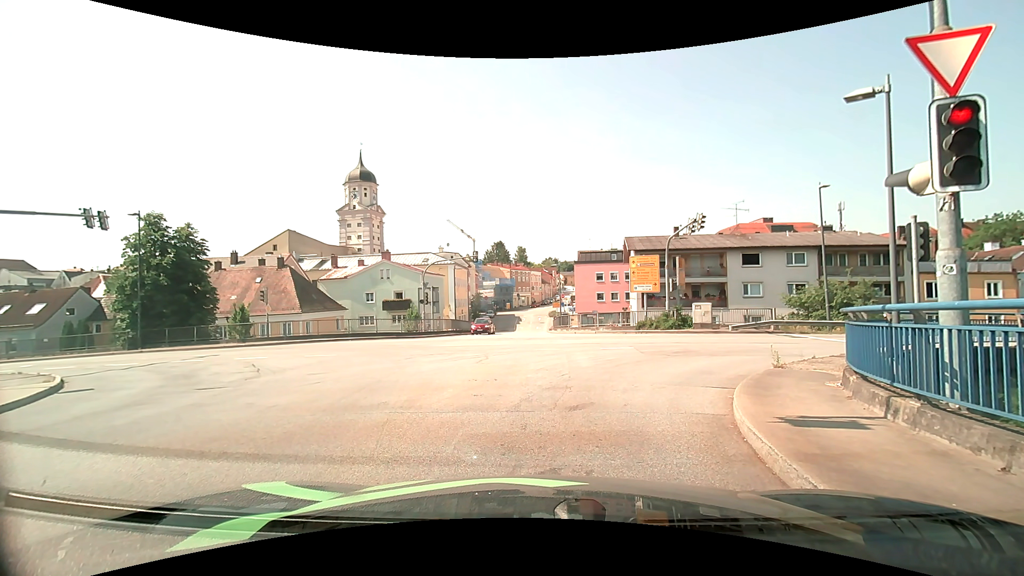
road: secondary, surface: asphalt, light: Day
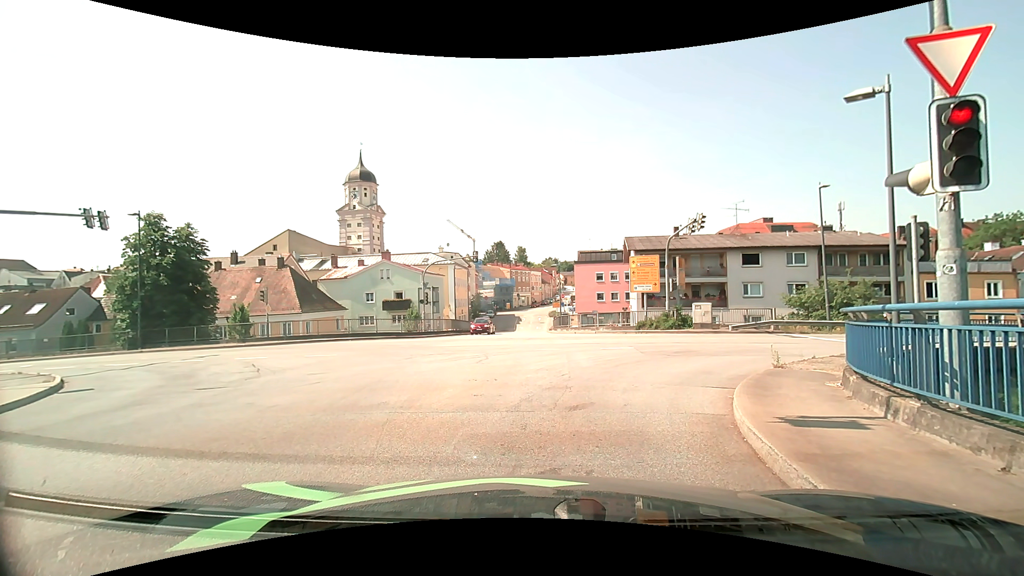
(0.0, 0.0) m; 0°
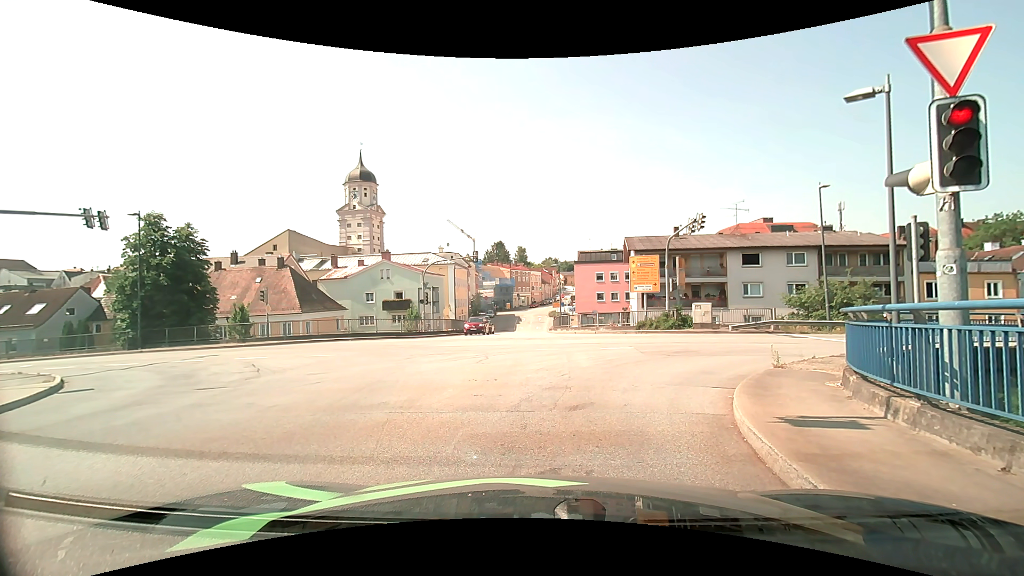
(0.0, 0.0) m; 0°
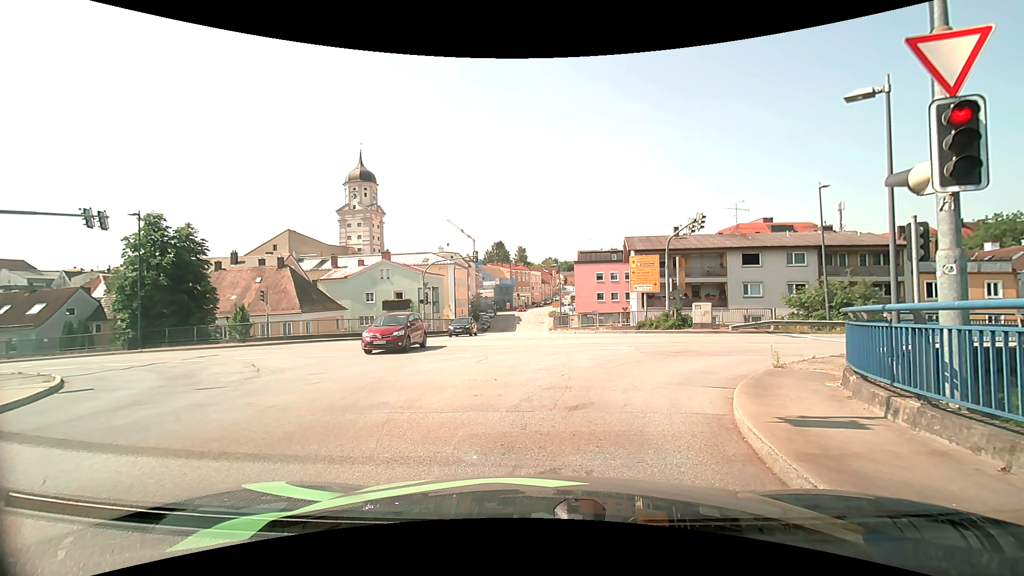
(0.0, 0.0) m; 0°
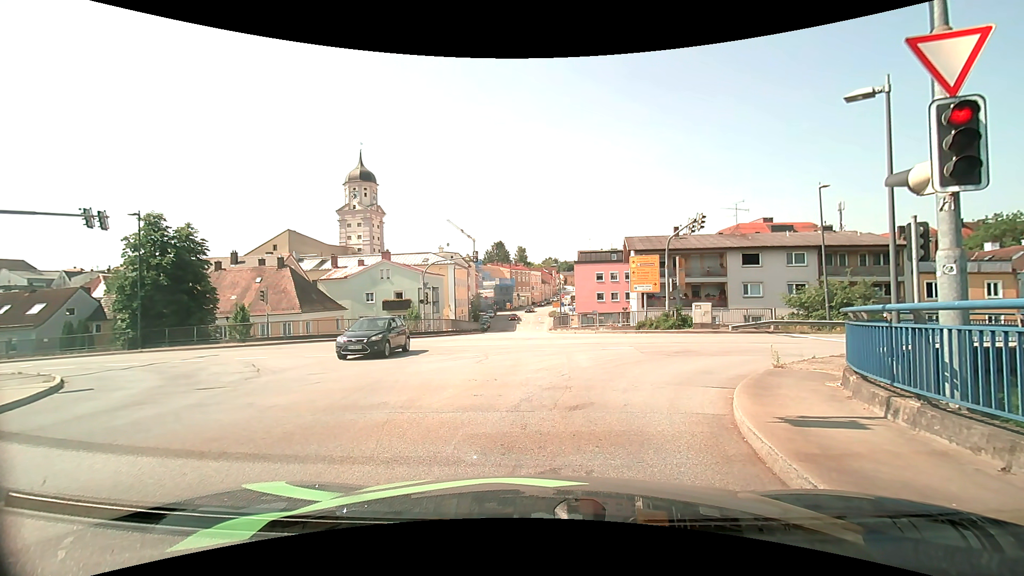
(0.0, 0.0) m; 0°
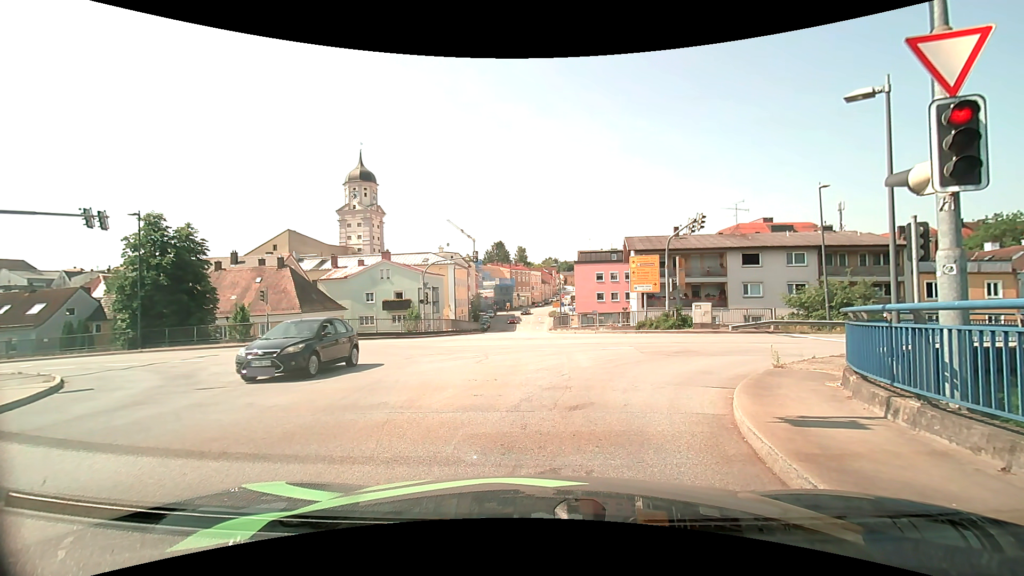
(0.0, 0.0) m; 0°
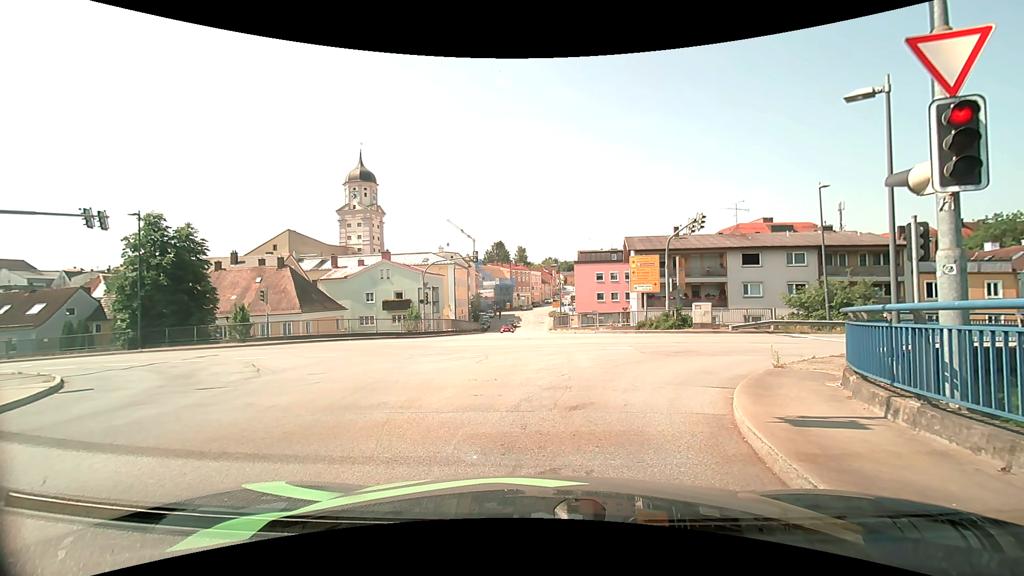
(0.0, 0.0) m; 0°
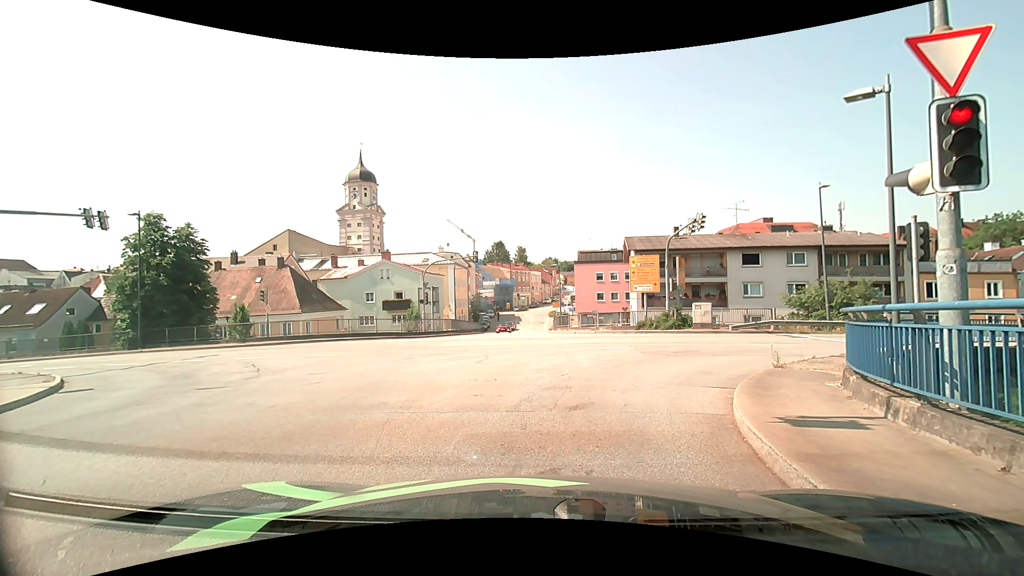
(0.0, 0.0) m; 0°
